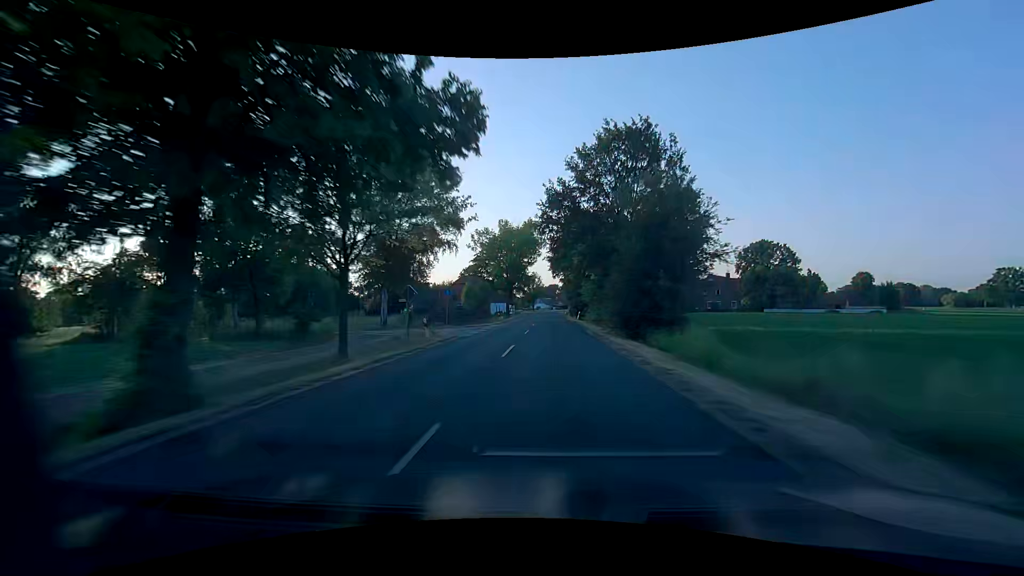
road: secondary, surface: asphalt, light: Day
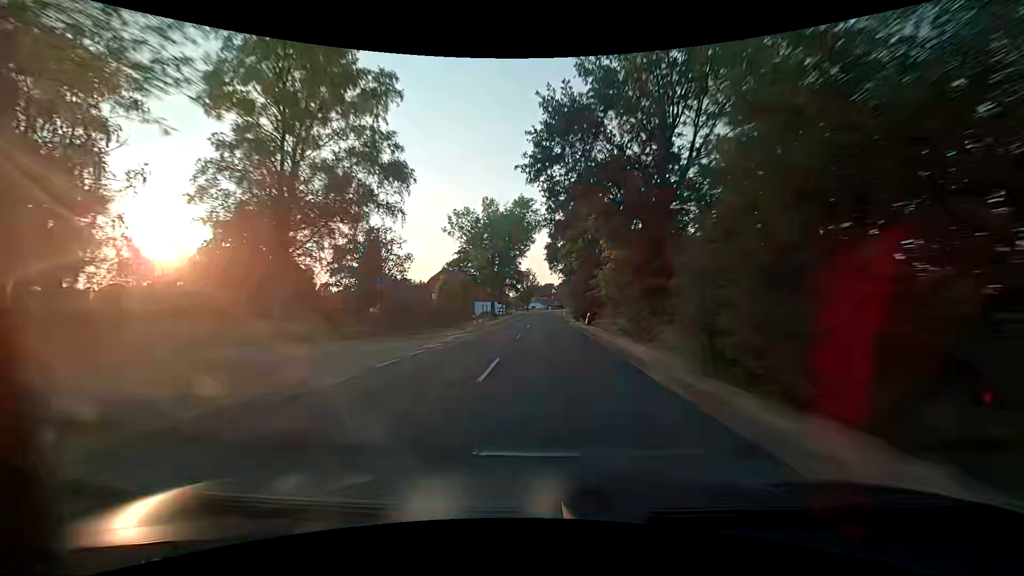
(+0.2, +16.4) m; +1°
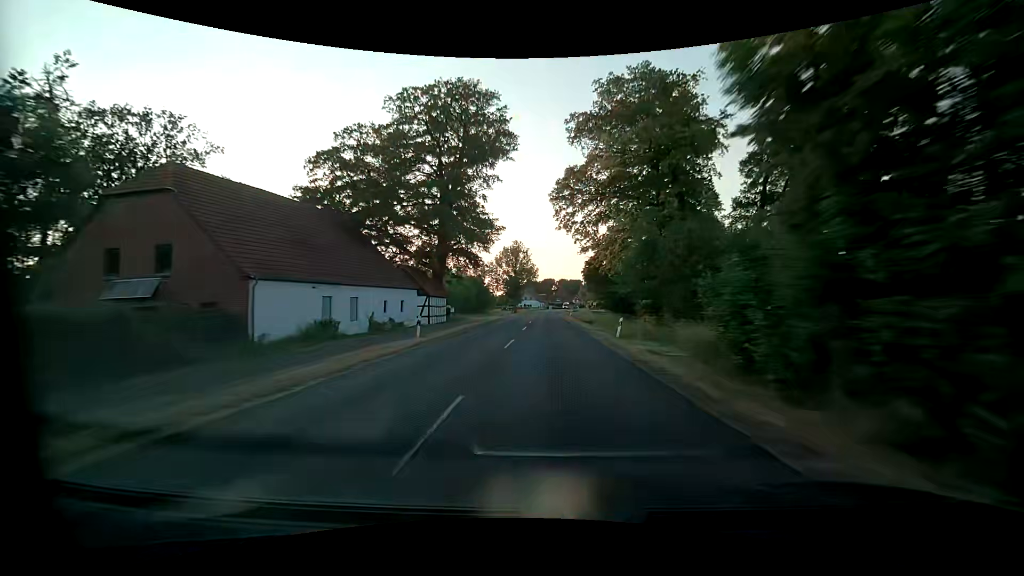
(+0.2, +65.8) m; 0°
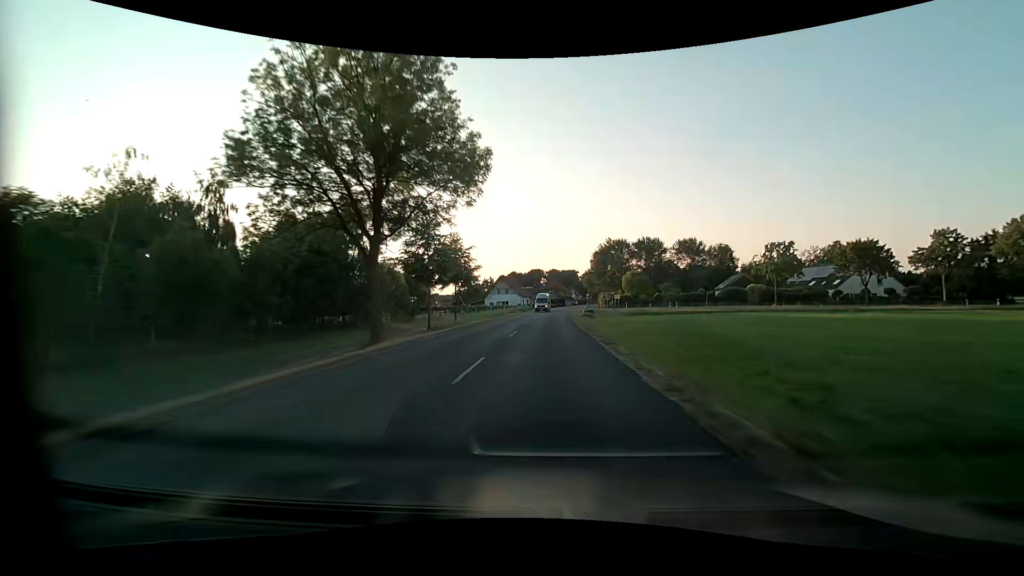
(+0.3, +78.2) m; +1°
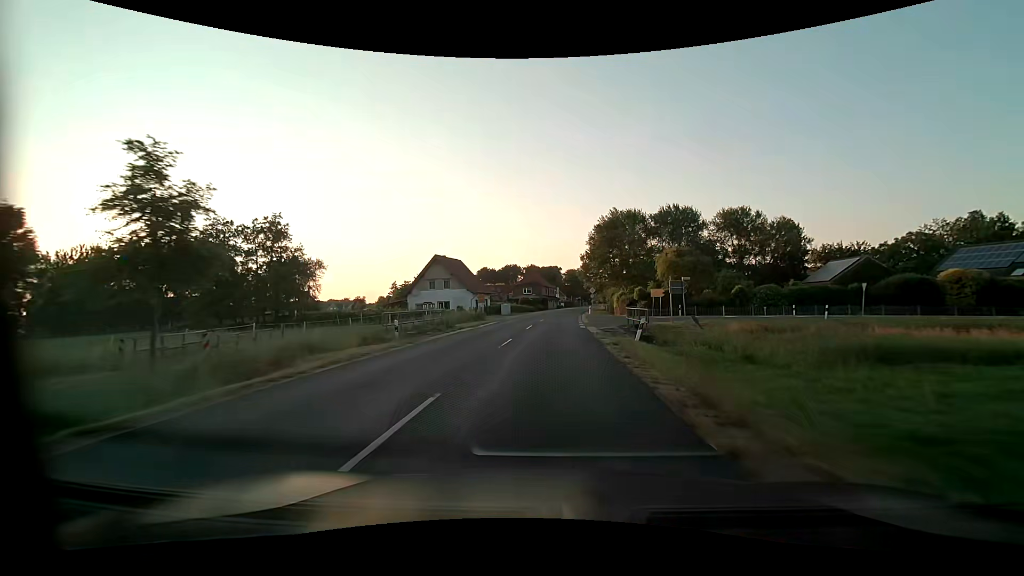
(+1.2, +52.4) m; +3°
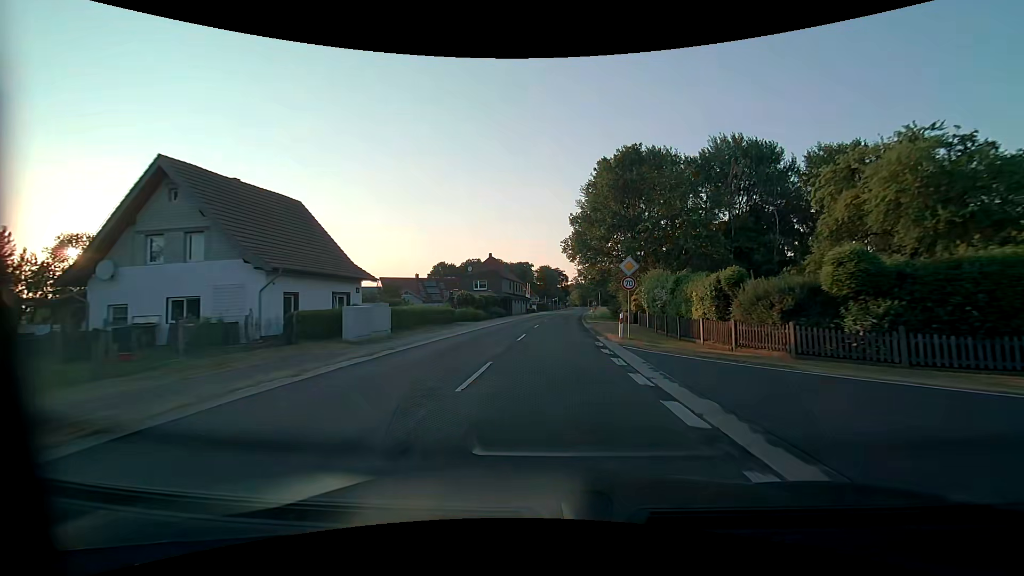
(+1.1, +43.0) m; +3°
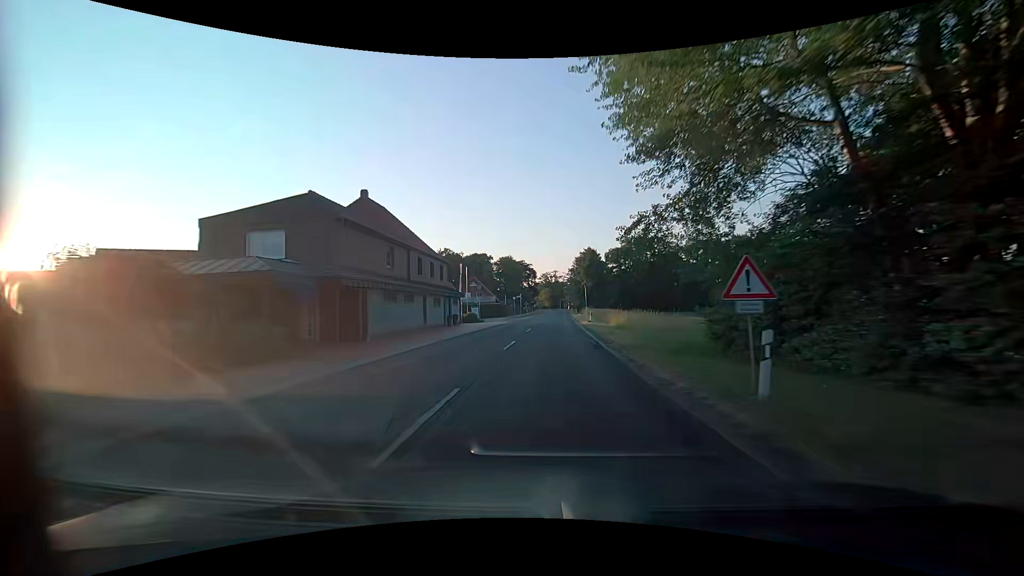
(+1.8, +51.6) m; +4°
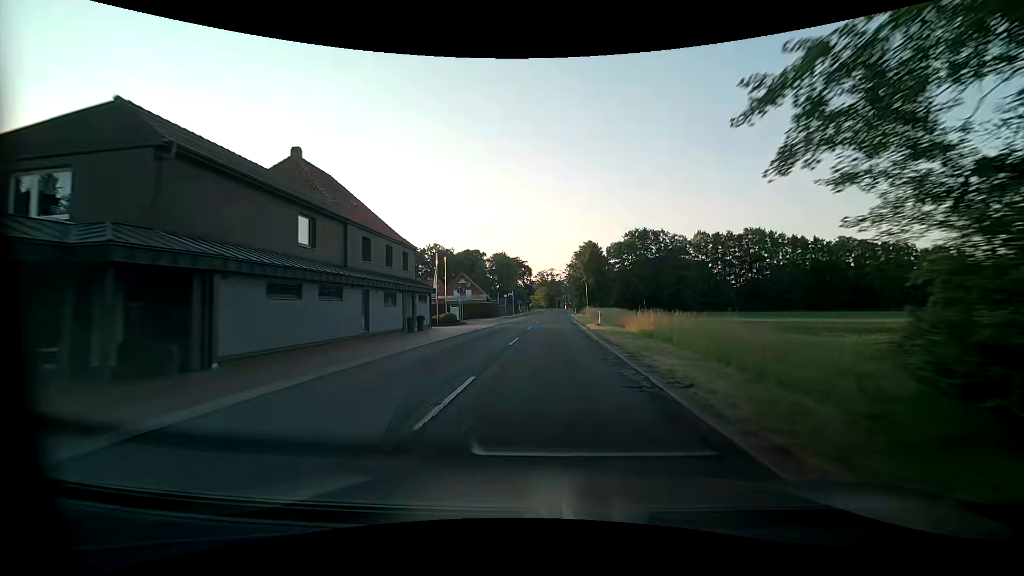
(0.0, +10.6) m; +1°
(0, +10) (0, +20) (0, +30) (0, +40) (+1, +50) (+1, +60) (+1, +70) (+2, +80) (+2, +90) (+2, +100) m
